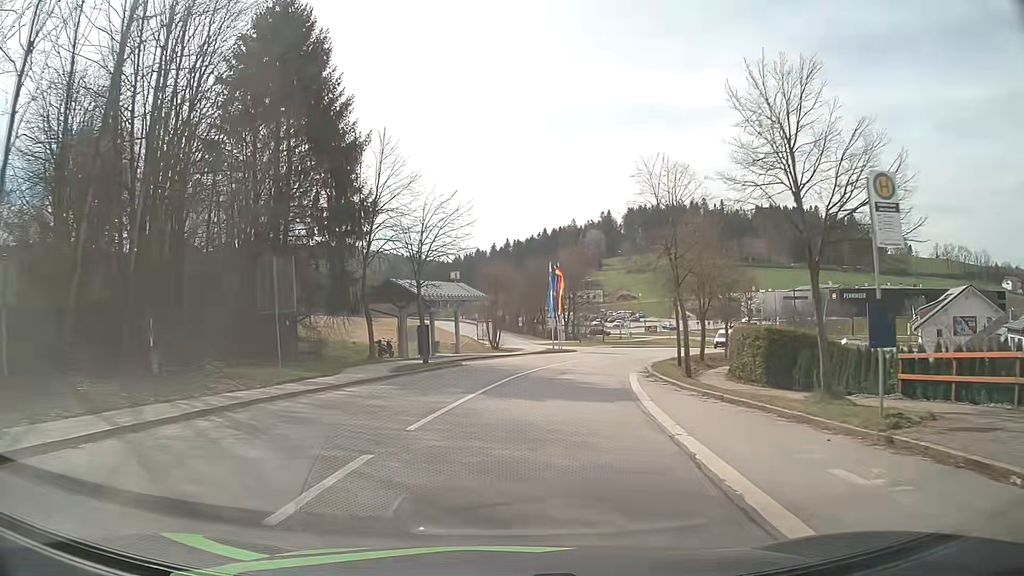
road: tertiary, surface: asphalt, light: Day
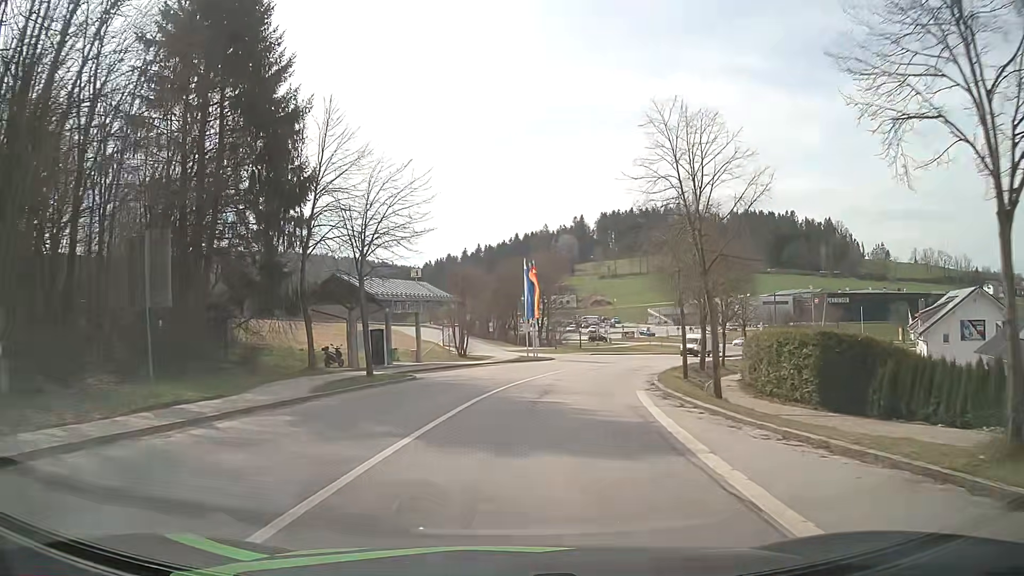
(+0.1, +6.2) m; +2°
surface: paved
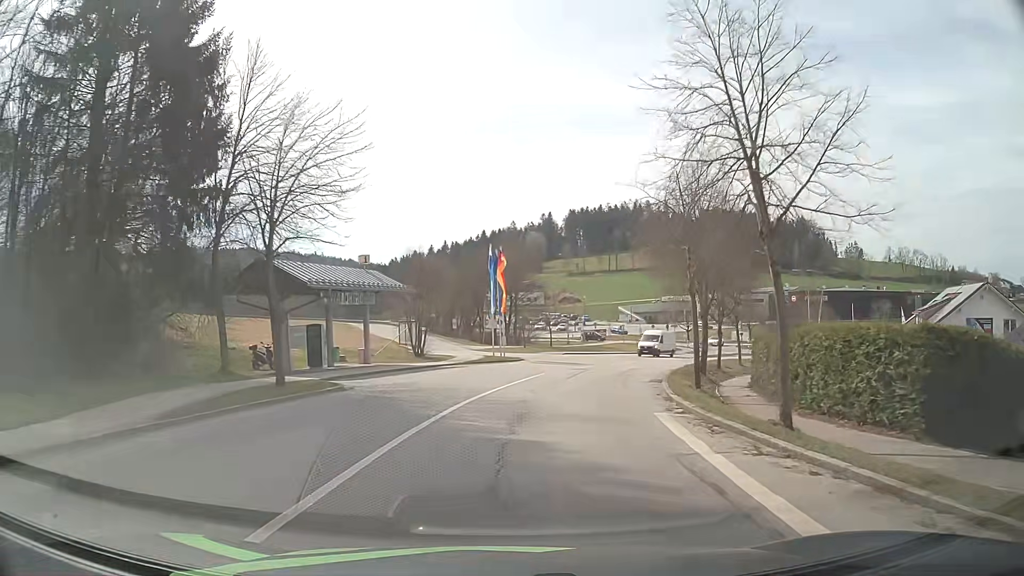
(+0.1, +6.2) m; +3°
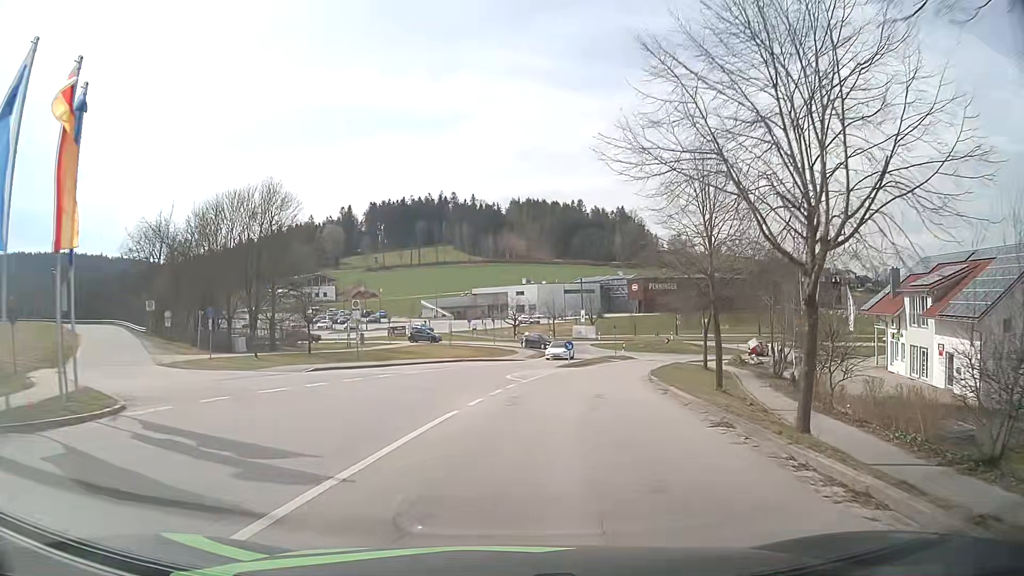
(+4.6, +30.4) m; +17°
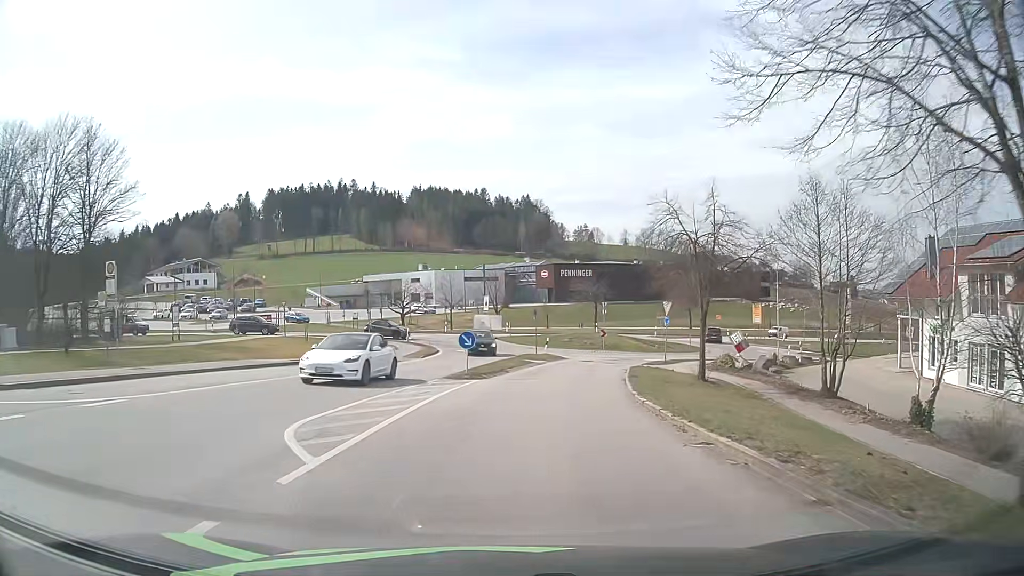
(+1.3, +17.5) m; +8°
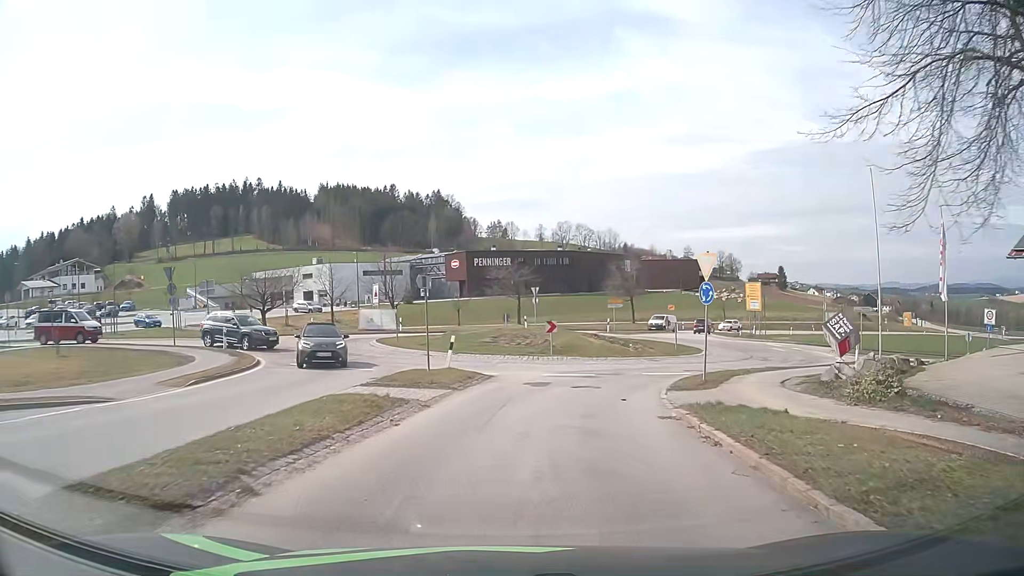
(+1.2, +20.3) m; +7°
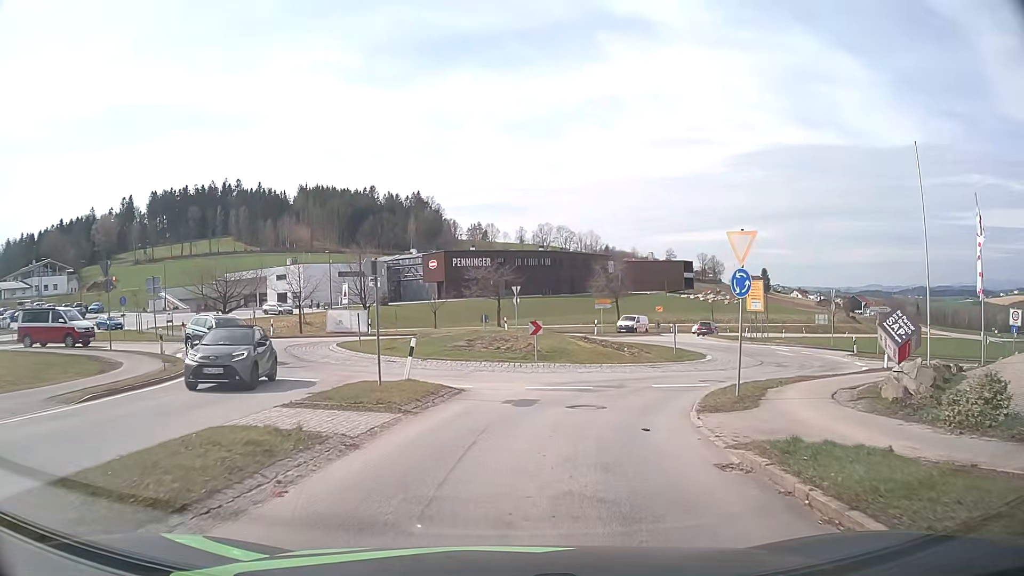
(+0.1, +4.2) m; +3°
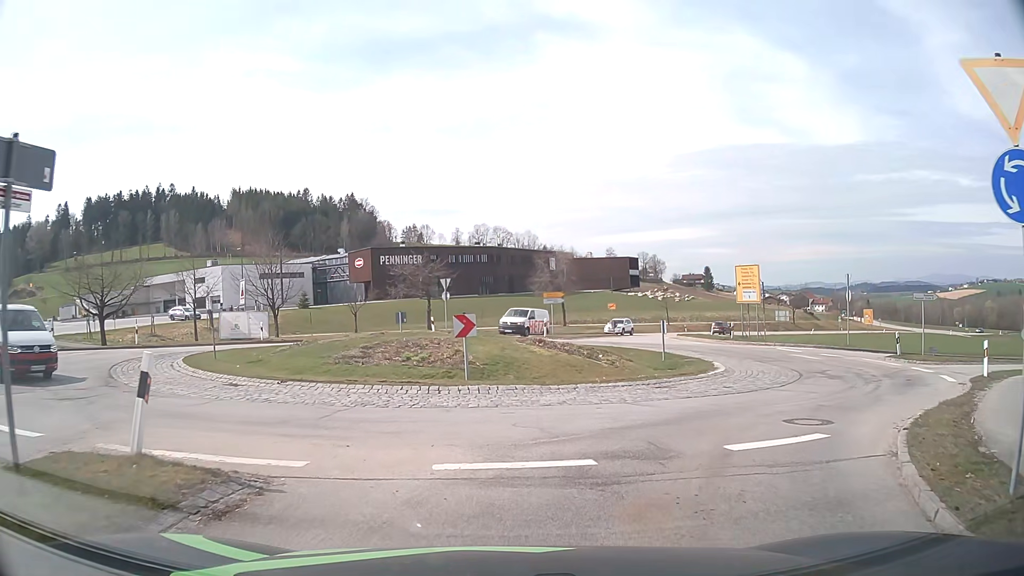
(+0.3, +9.5) m; +4°
